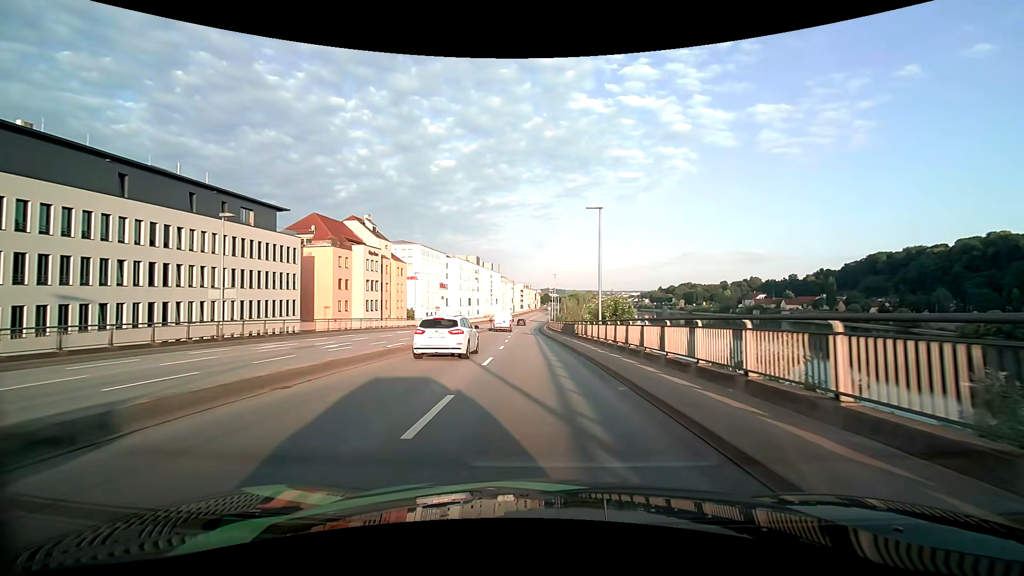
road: primary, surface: asphalt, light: Day
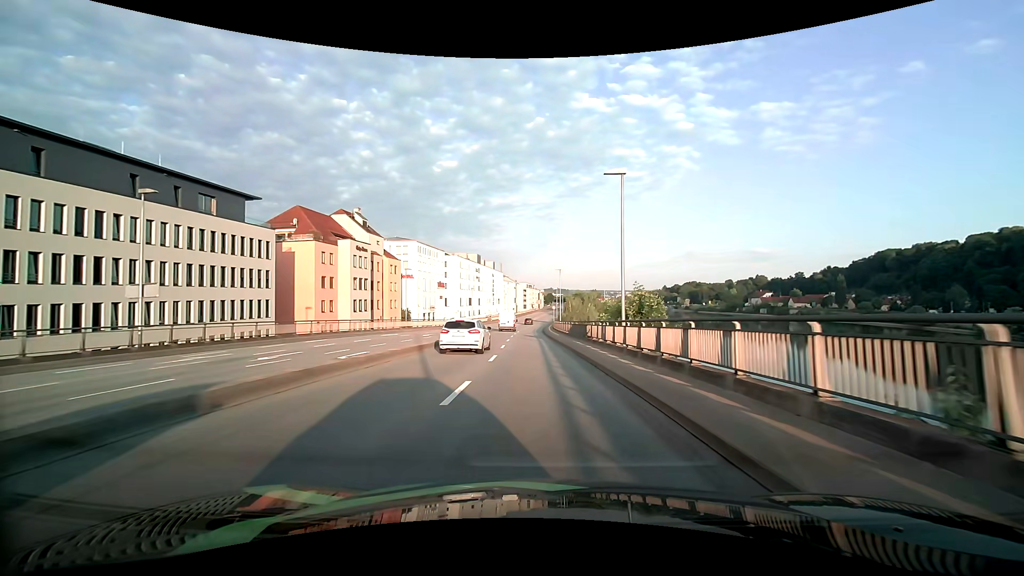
(0.0, +6.7) m; 0°
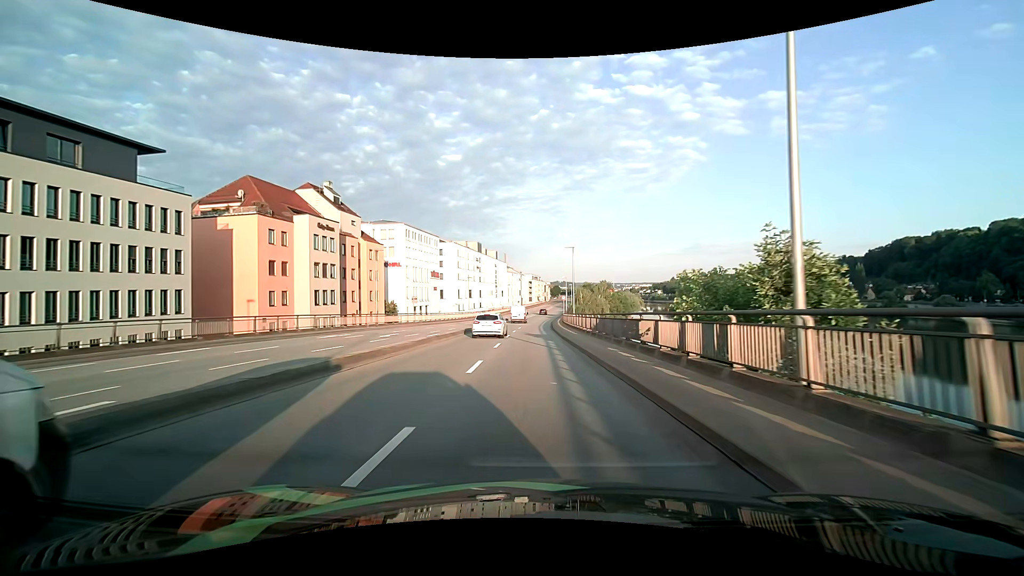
(-0.1, +14.2) m; -1°
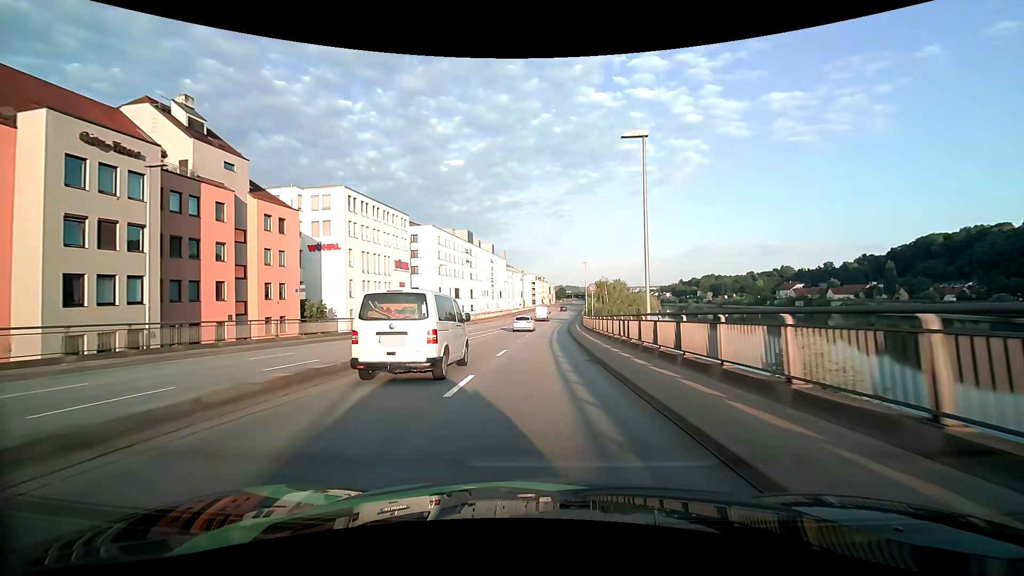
(-0.3, +30.7) m; 0°
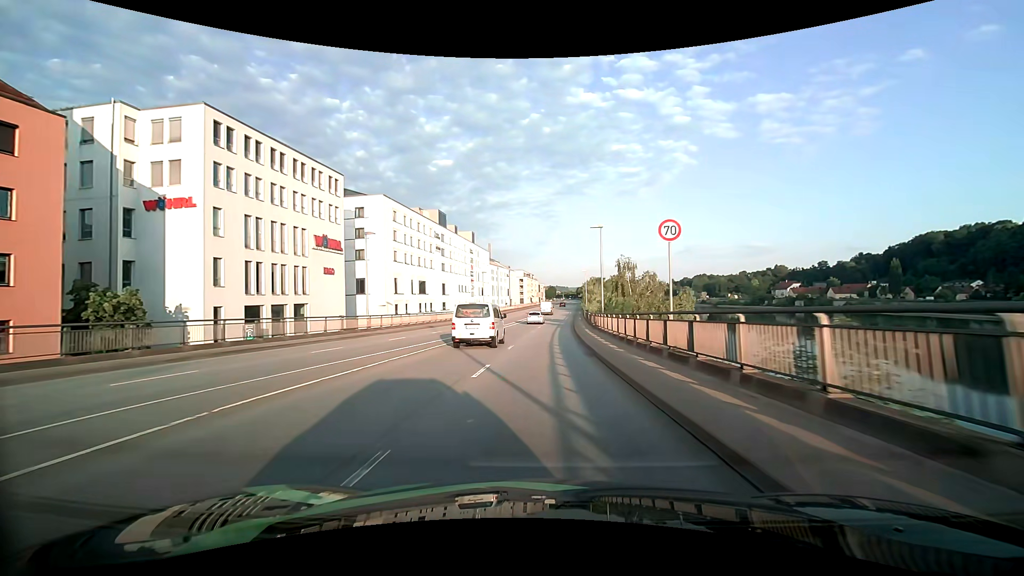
(+0.2, +24.6) m; +1°
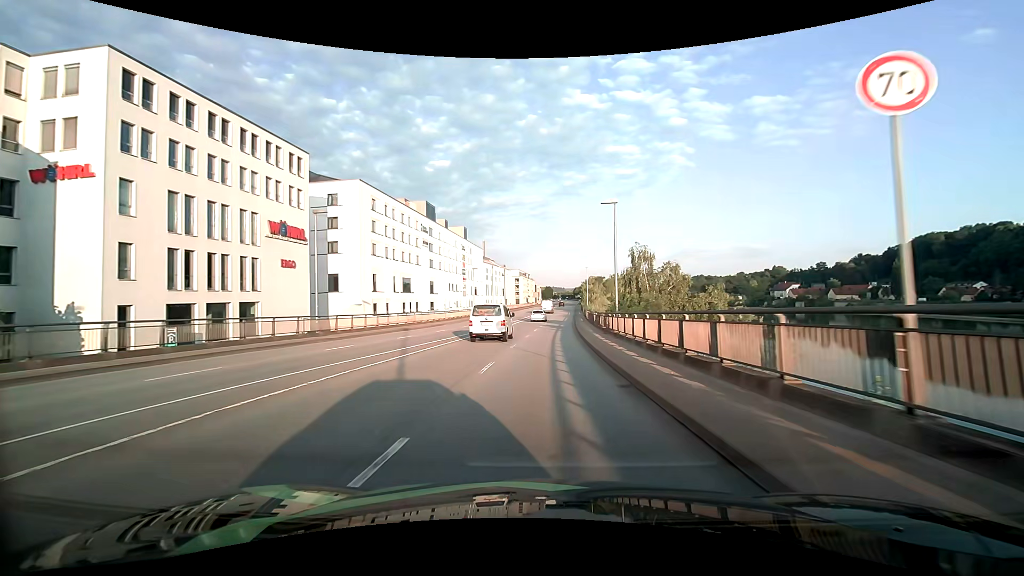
(+0.1, +8.4) m; +1°
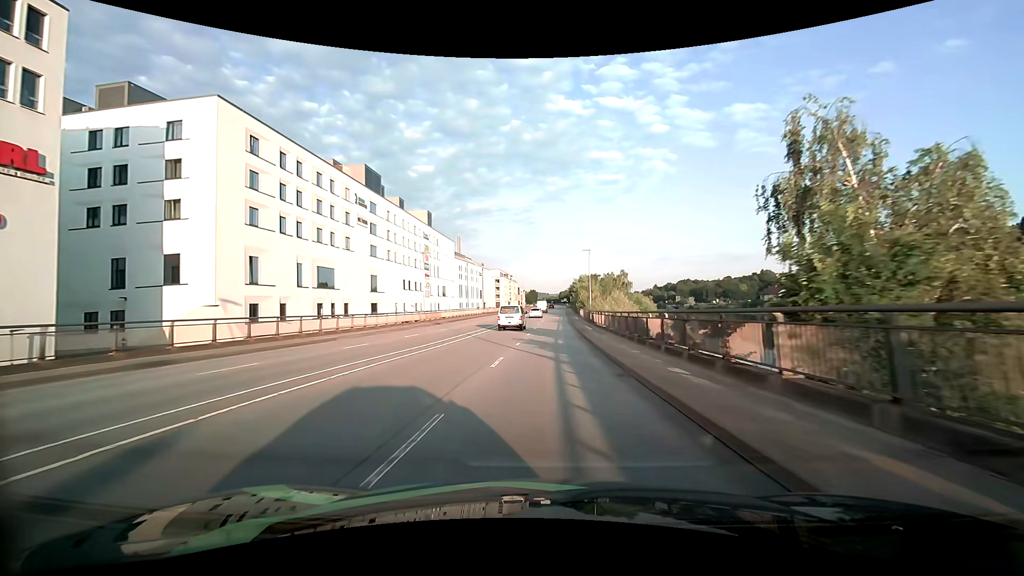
(+0.4, +25.8) m; +2°
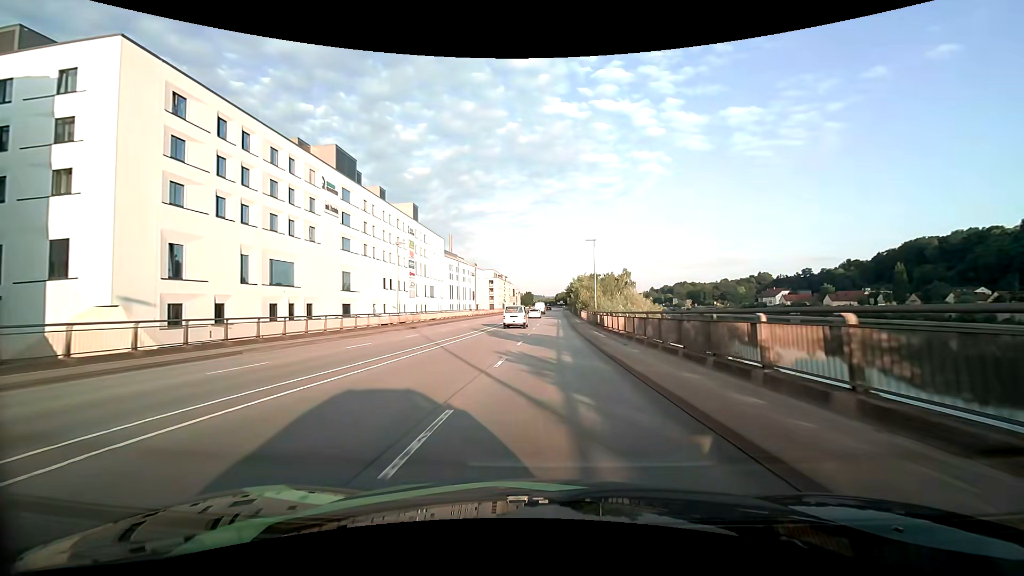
(0.0, +8.7) m; +1°
(0, +10) (0, +20) (0, +30) (+1, +40) (+1, +50) (+1, +60) (+1, +70) (+2, +80) (+2, +90) (+3, +100) m
